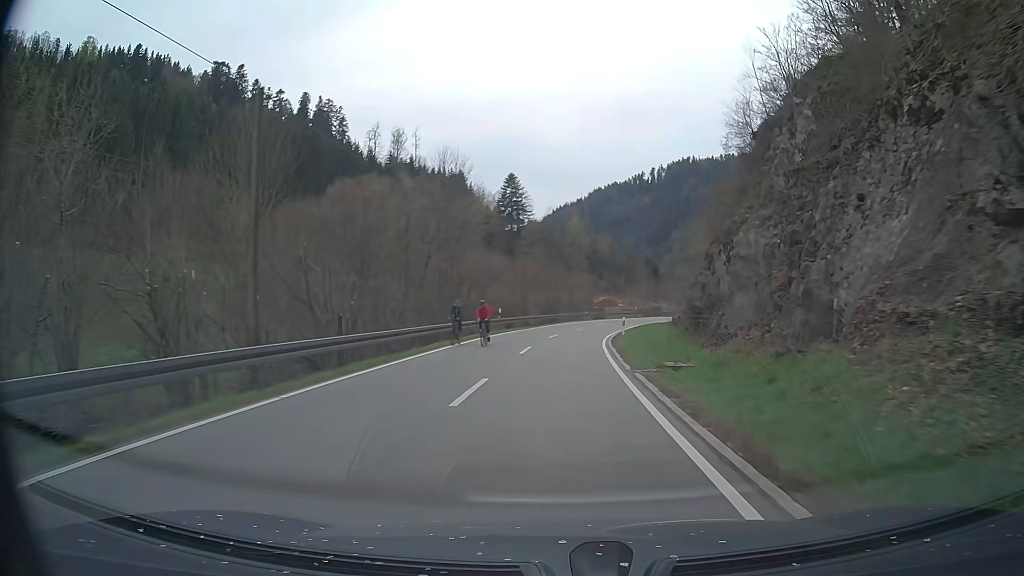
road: tertiary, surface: asphalt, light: Day
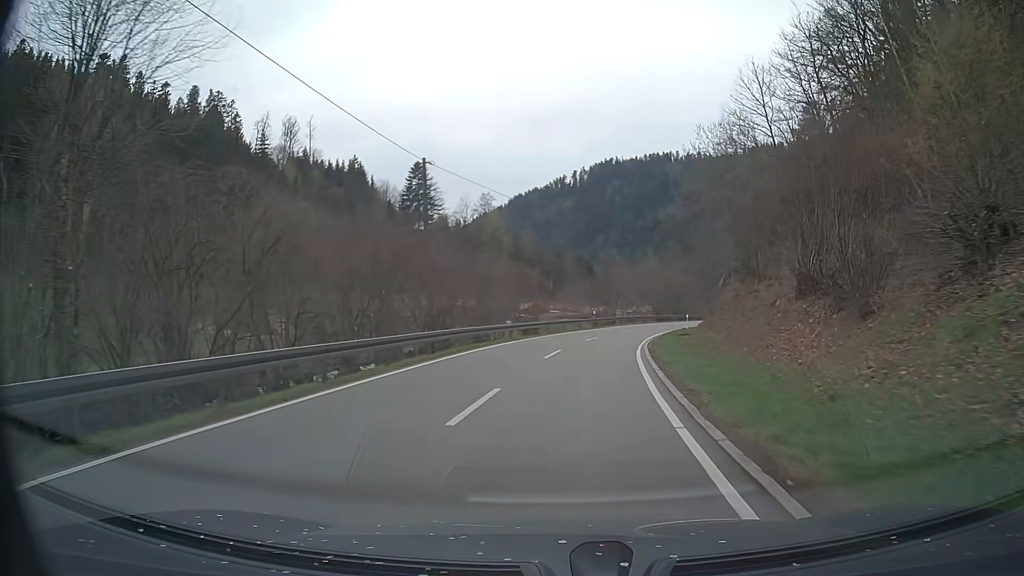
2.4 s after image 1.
(+1.6, +37.4) m; +6°
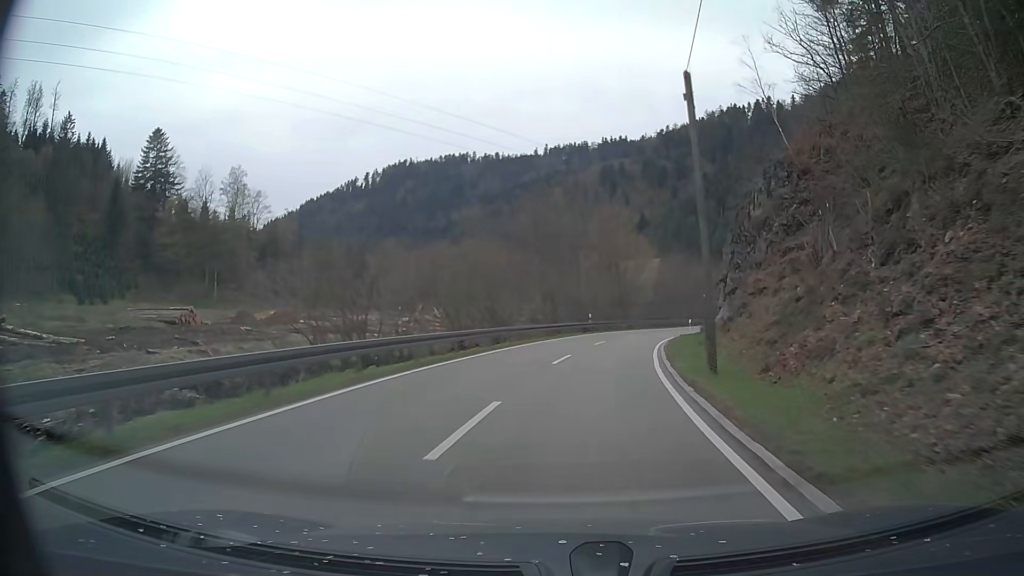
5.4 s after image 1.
(+6.6, +49.1) m; +18°
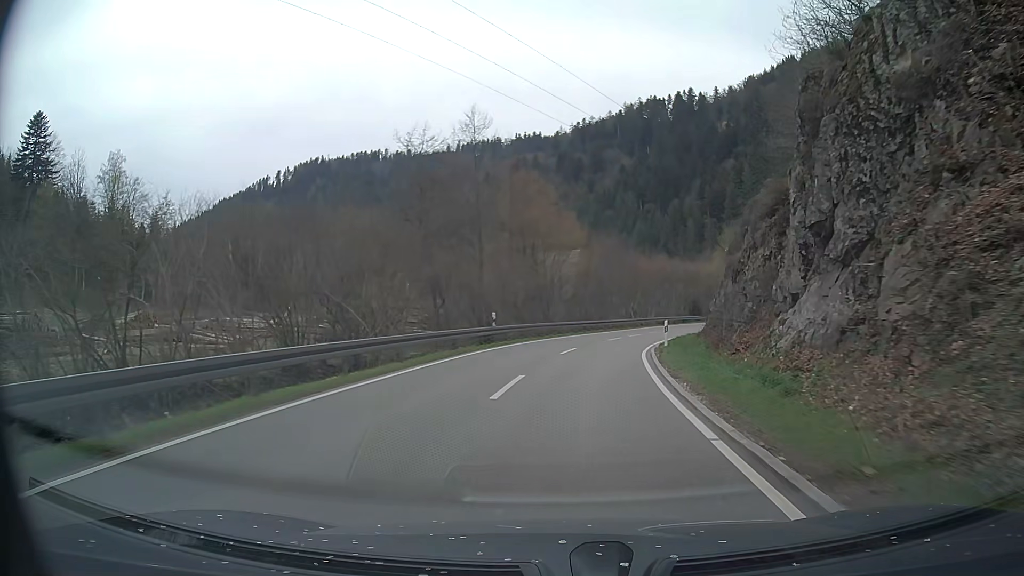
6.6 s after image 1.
(+1.1, +19.4) m; +7°
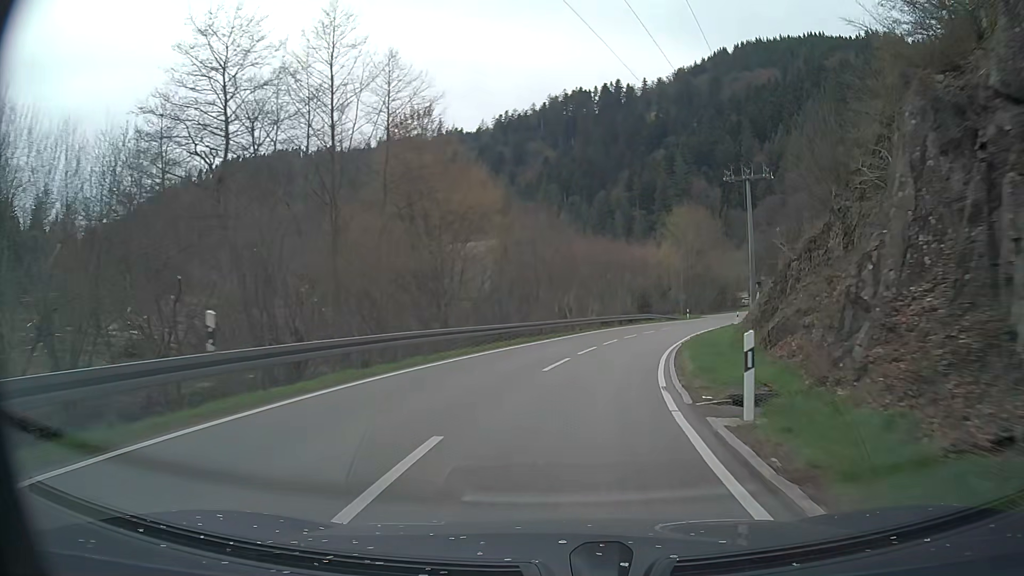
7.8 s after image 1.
(+1.1, +19.1) m; +6°
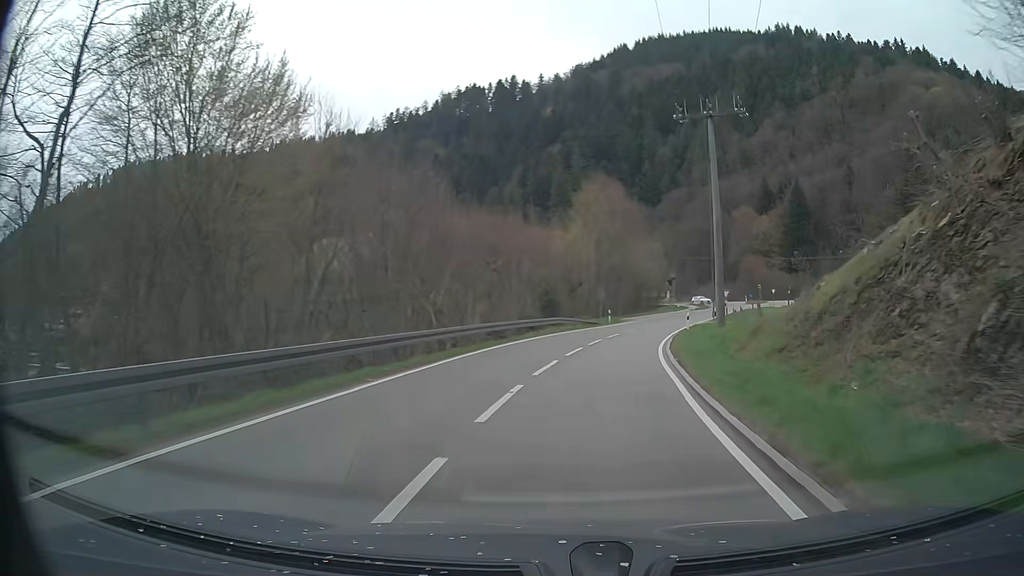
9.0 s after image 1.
(+1.4, +18.9) m; +9°
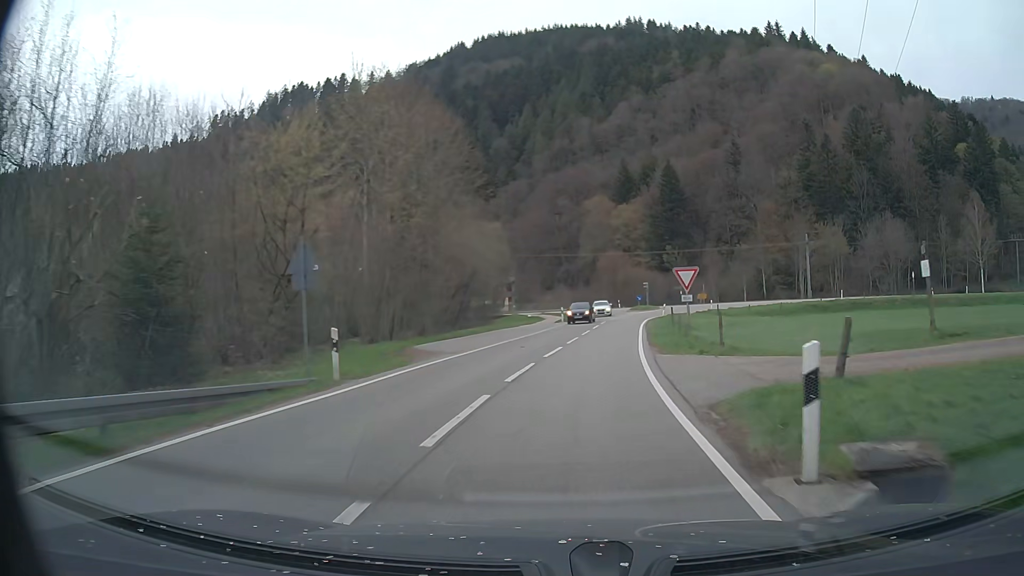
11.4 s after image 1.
(+4.9, +36.9) m; +15°
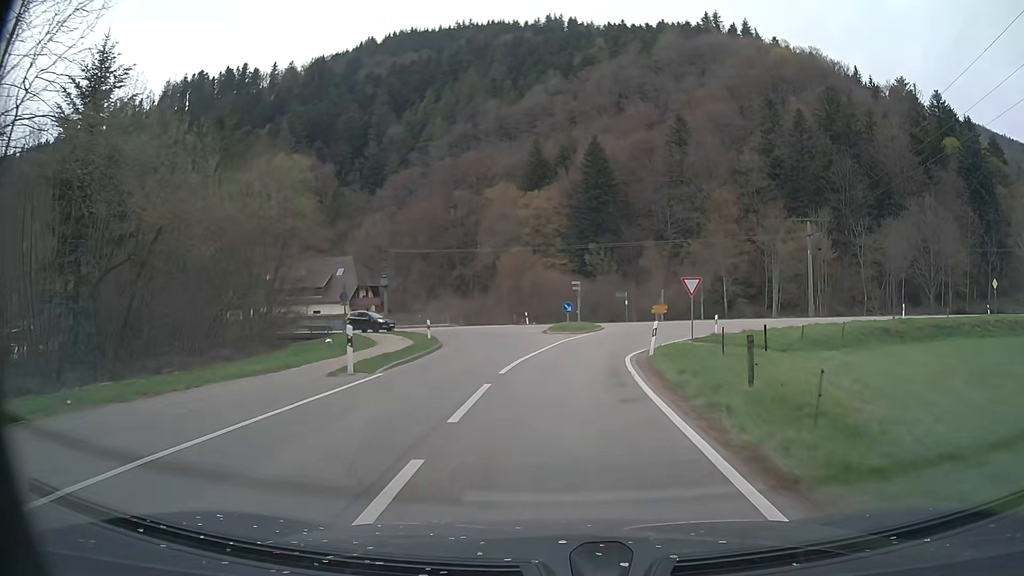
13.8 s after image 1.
(+2.7, +34.1) m; +8°
(0, +10) (+1, +20) (+2, +30) (+4, +40) (+4, +49) (-3, +56) (-13, +59) (-23, +60) (-33, +62) (-42, +63) m
